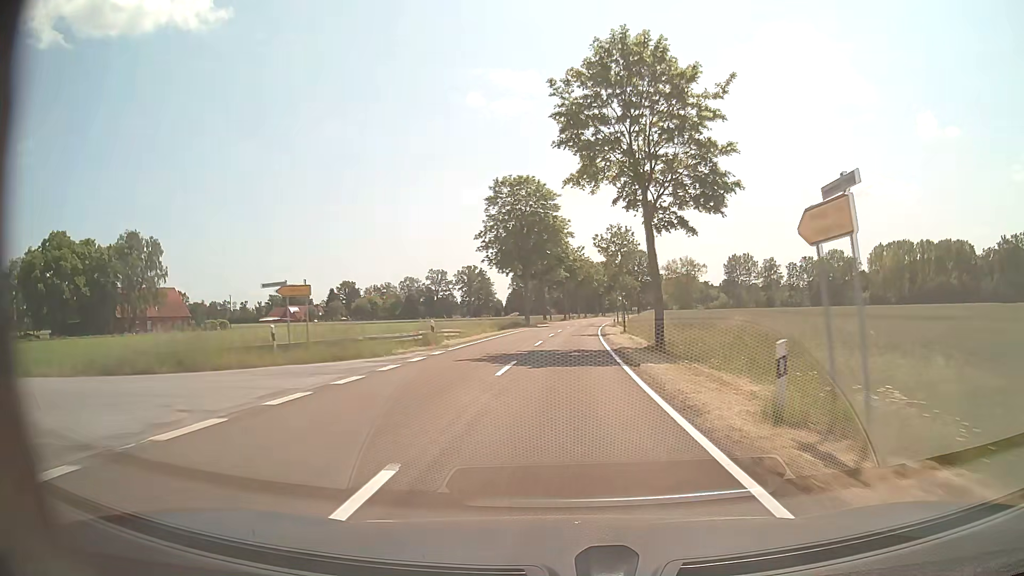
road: tertiary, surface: asphalt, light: Day
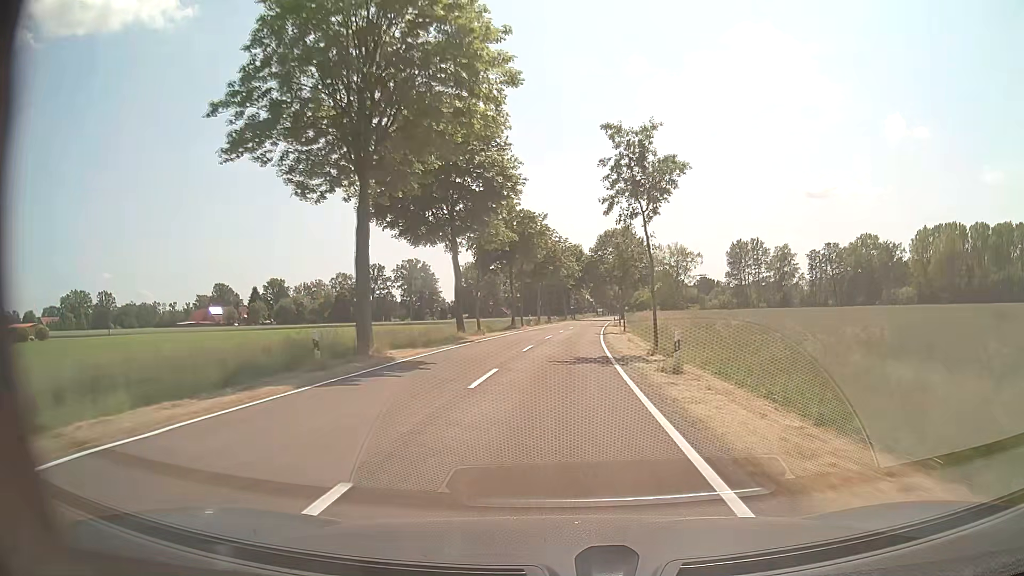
(+1.7, +46.6) m; +3°
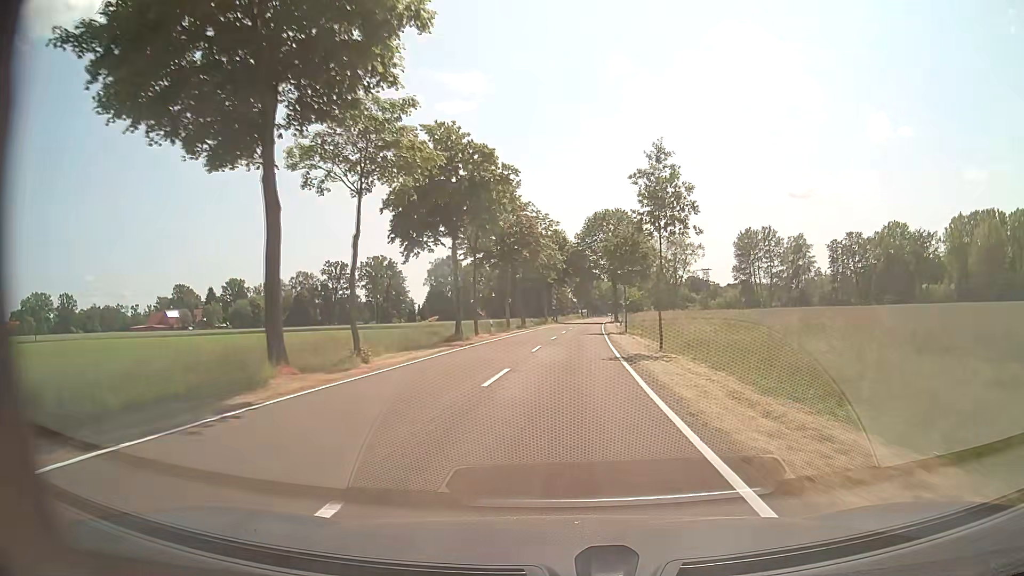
(+0.4, +23.3) m; +2°
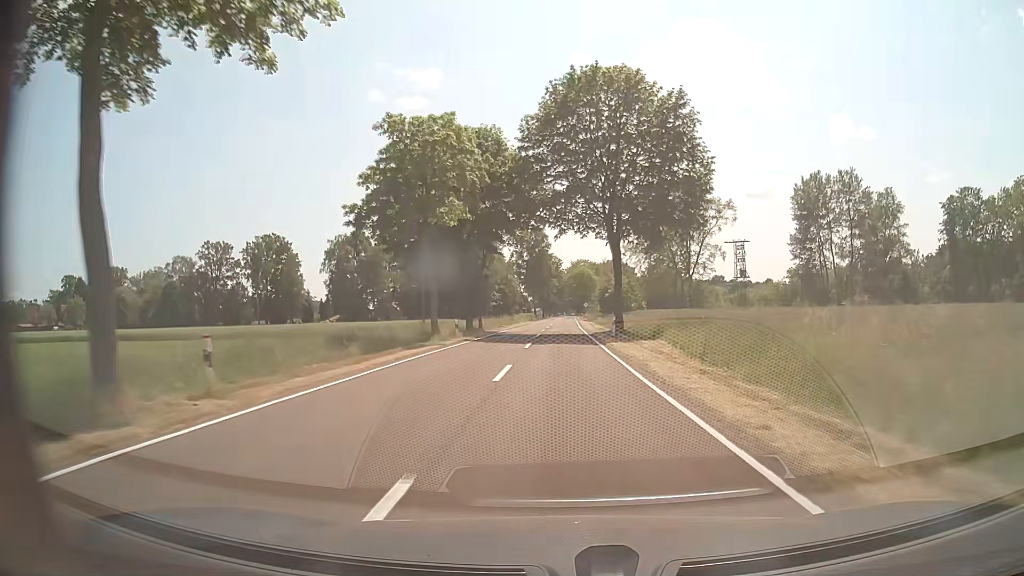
(+1.8, +58.3) m; +4°
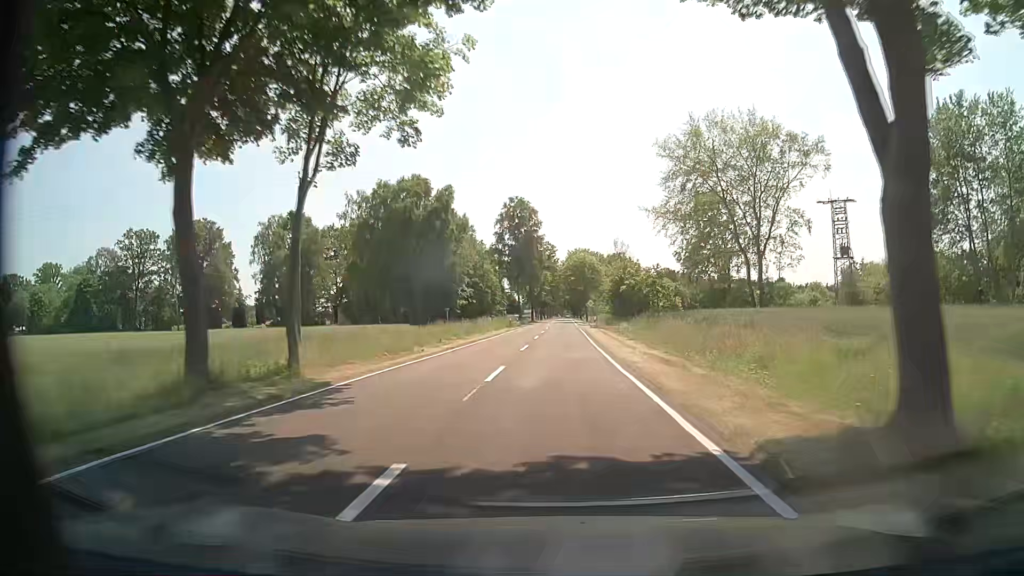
(+0.1, +35.0) m; 0°
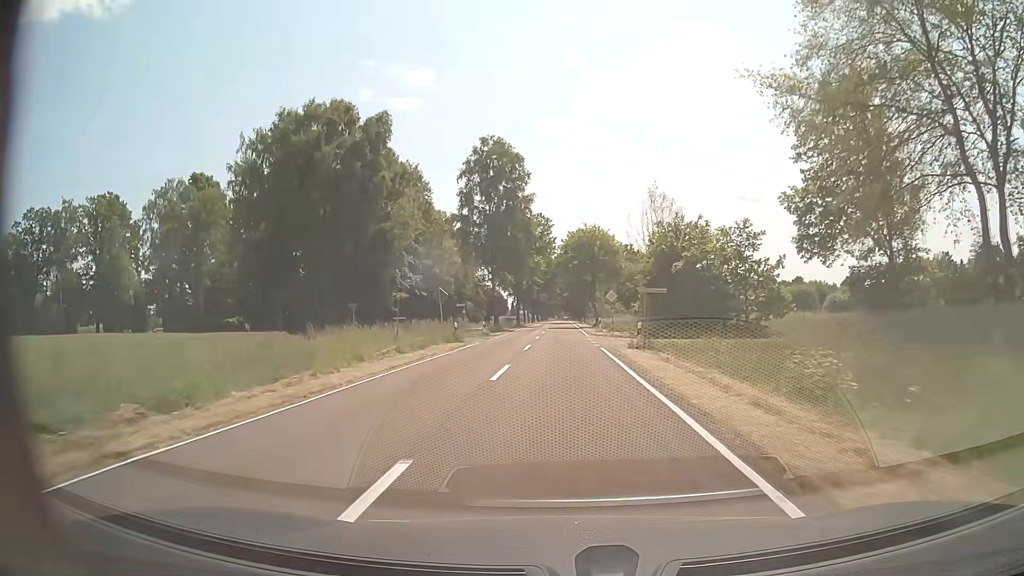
(+0.1, +35.0) m; 0°
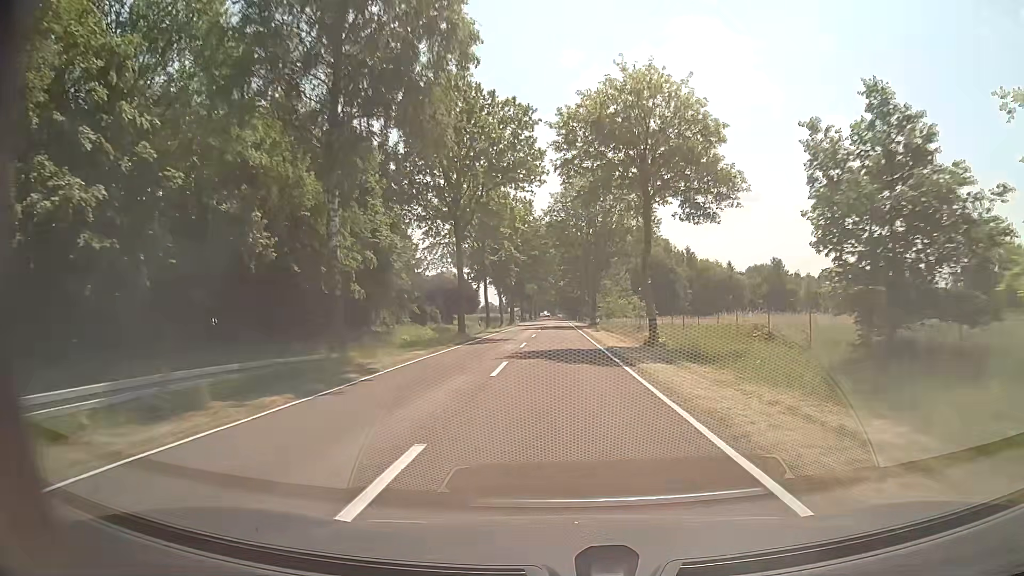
(+0.2, +46.6) m; +1°
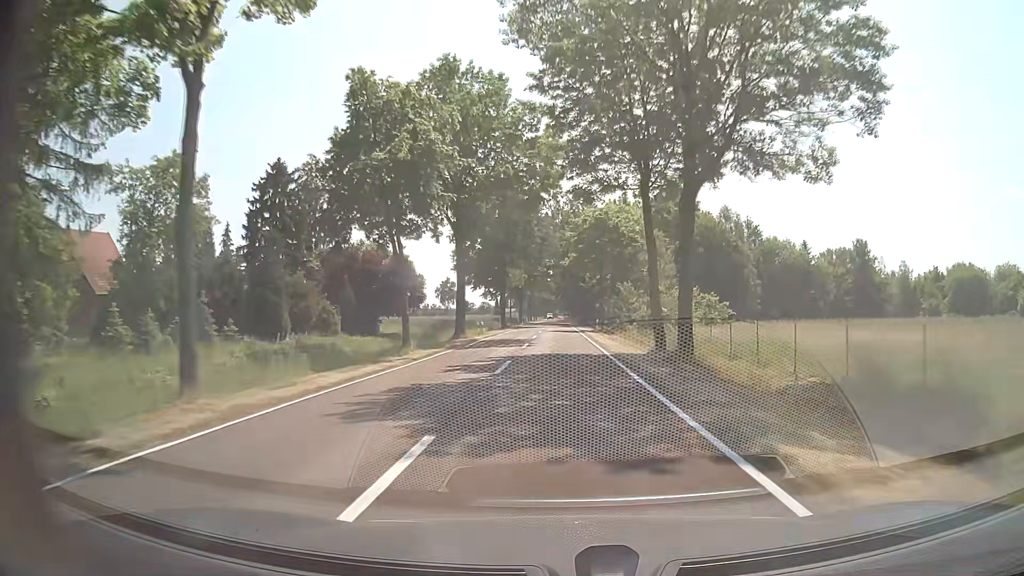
(-0.2, +46.6) m; 0°
(0, +10) (0, +20) (0, +30) (0, +40) (0, +50) (0, +60) (0, +70) (0, +80) (0, +90) (0, +100) m
